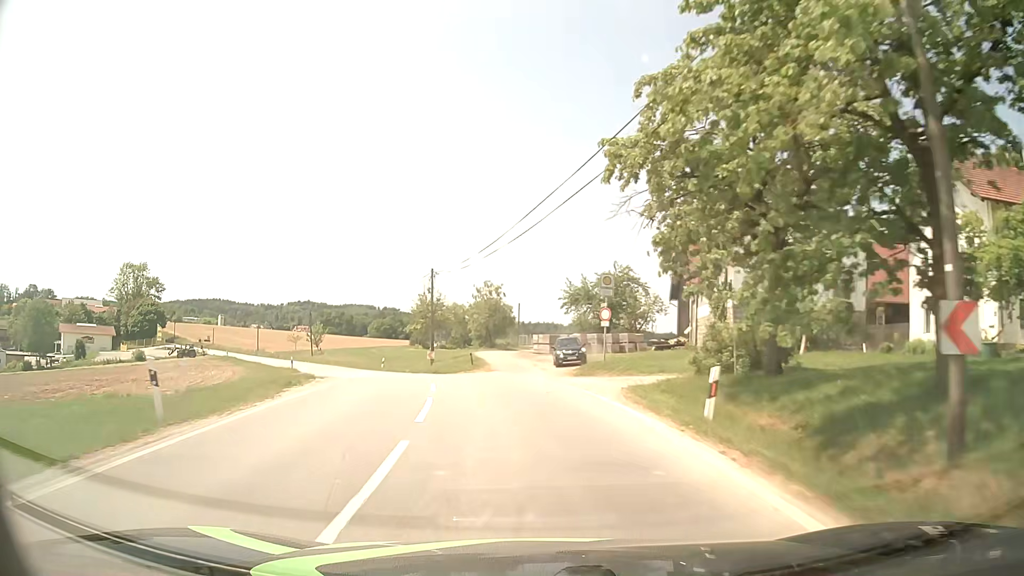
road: tertiary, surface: asphalt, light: Day
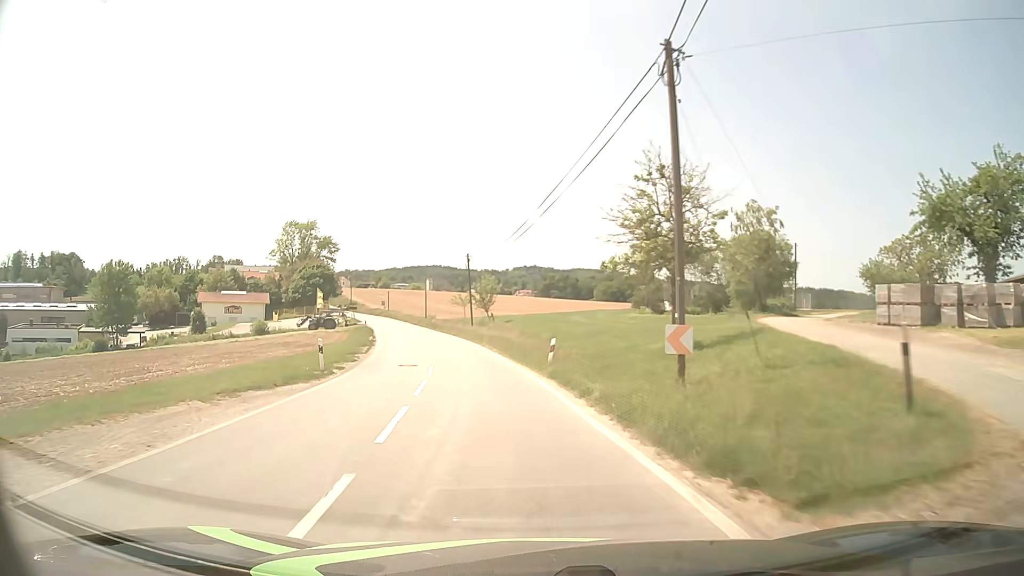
(-4.7, +31.6) m; -20°
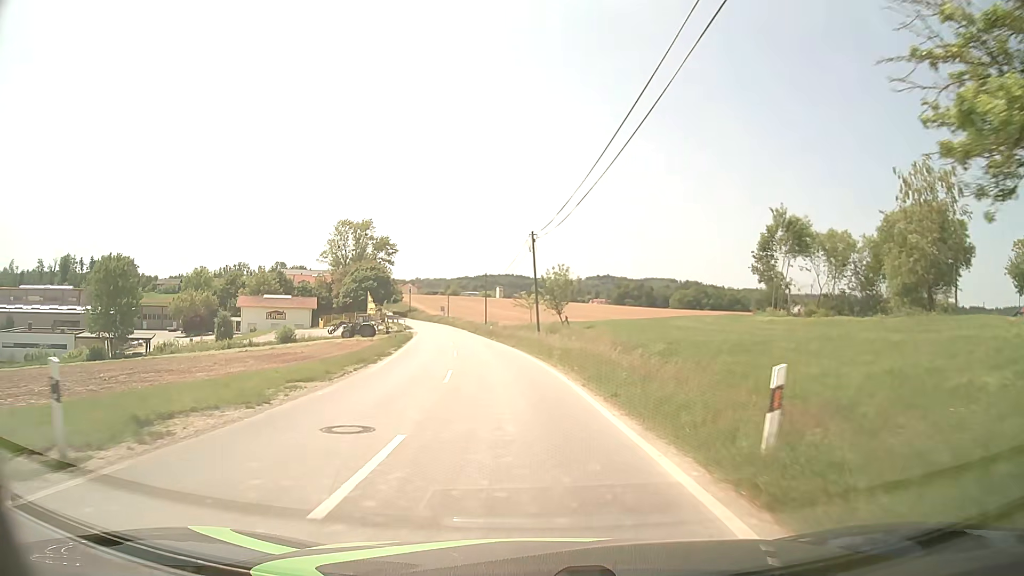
(-0.9, +15.7) m; -6°
(0, +10) (-1, +20) (-2, +30) (-3, +40) (-5, +50) (-6, +60) (-8, +69) (-10, +79) (-12, +89) (-14, +99) m
